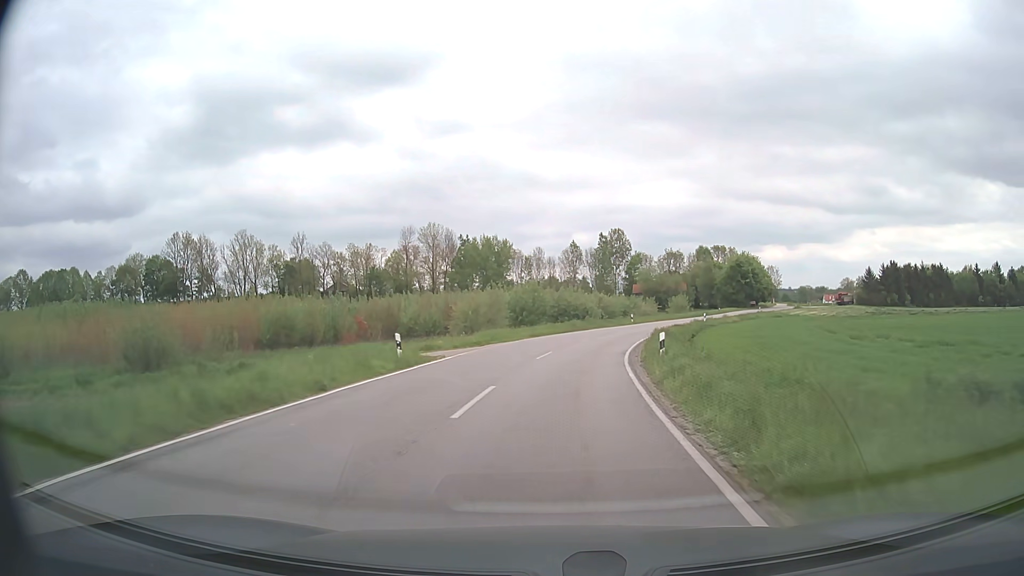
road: tertiary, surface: asphalt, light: Day
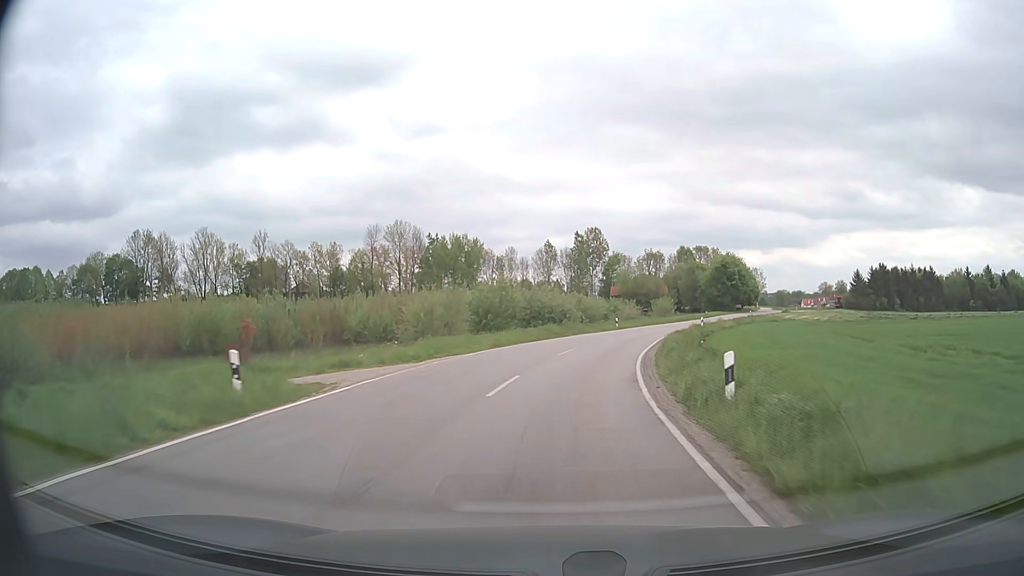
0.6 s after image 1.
(+0.2, +9.3) m; +2°
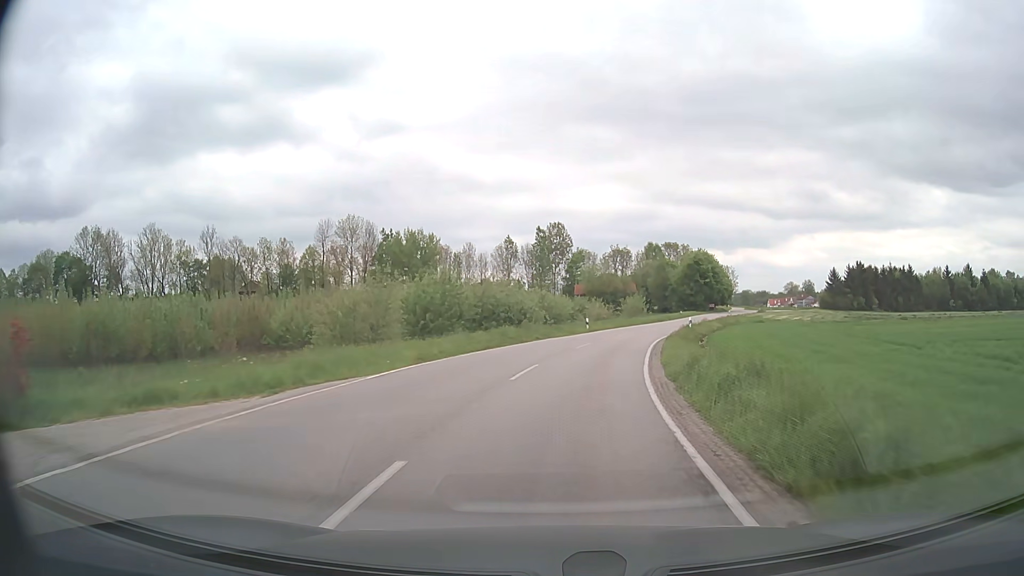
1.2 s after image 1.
(+0.2, +9.3) m; +3°
(0, +10) (+1, +20) (+3, +30) (+6, +39) (+8, +49) (+12, +59) (+15, +68) (+18, +77) (+21, +87) (+25, +96) m
